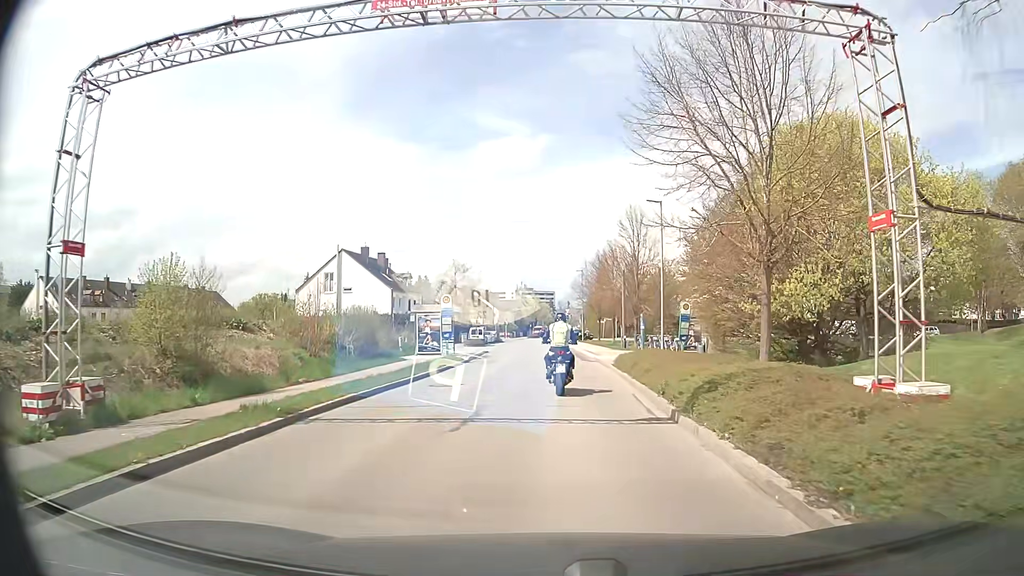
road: unclassified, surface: asphalt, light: Day
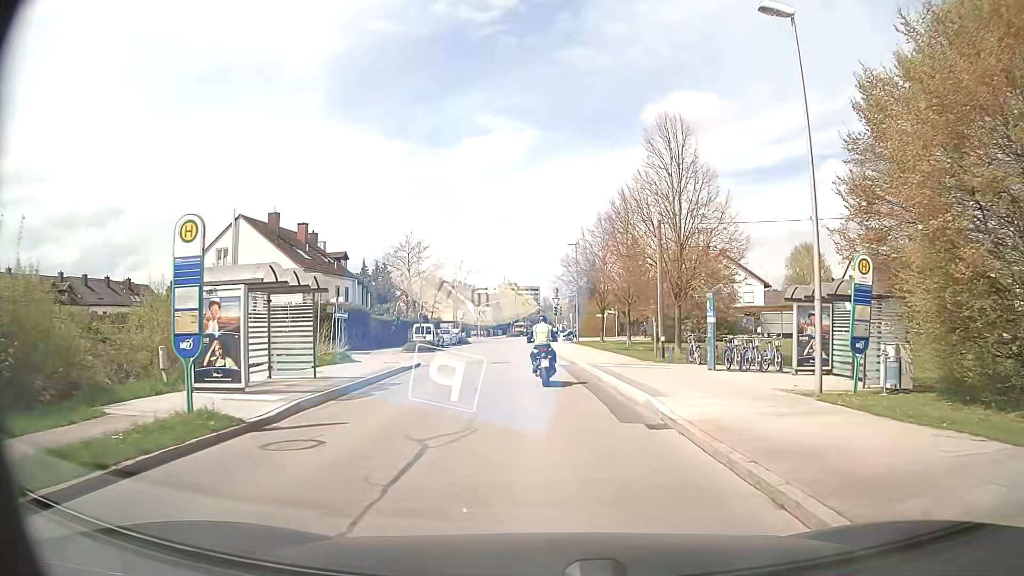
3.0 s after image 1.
(+0.5, +21.9) m; +1°
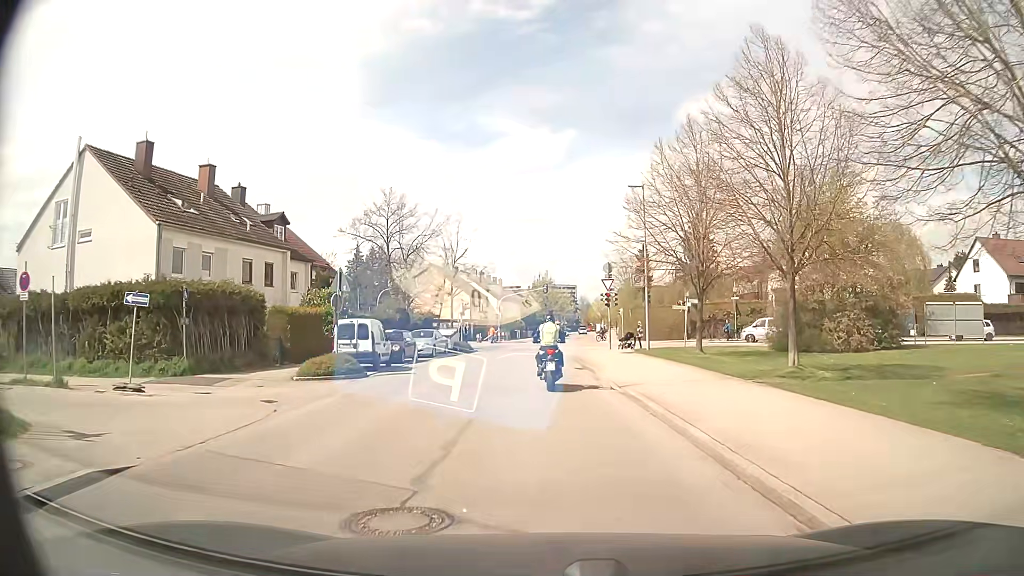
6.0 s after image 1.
(-0.4, +22.9) m; -3°
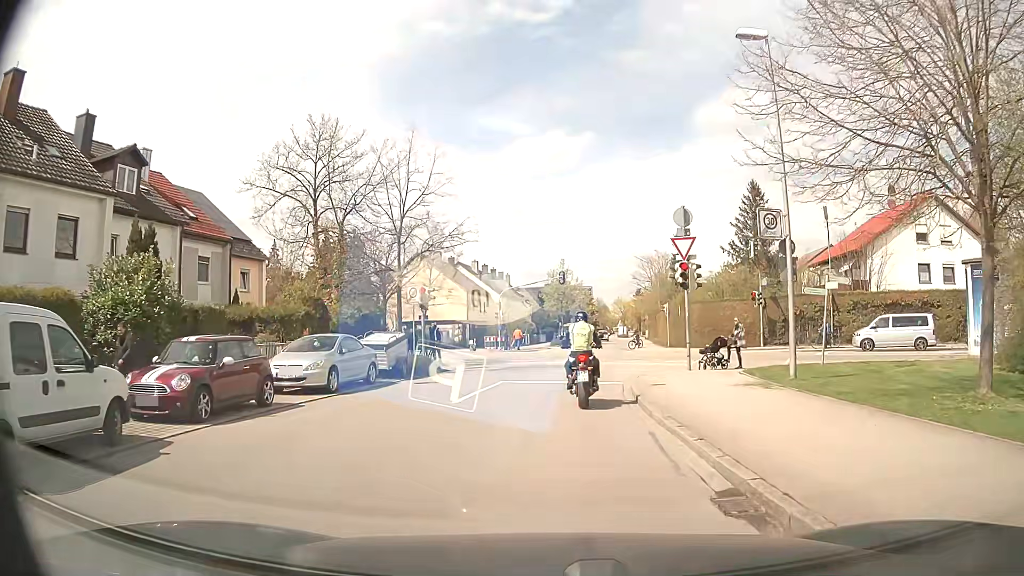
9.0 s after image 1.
(-0.3, +17.8) m; -2°
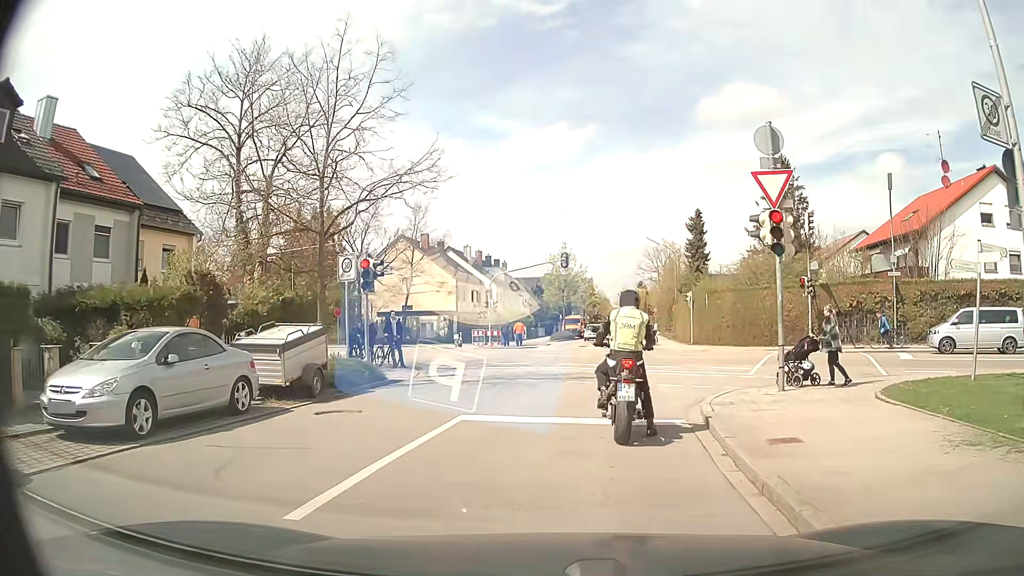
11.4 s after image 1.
(+0.1, +8.0) m; 0°
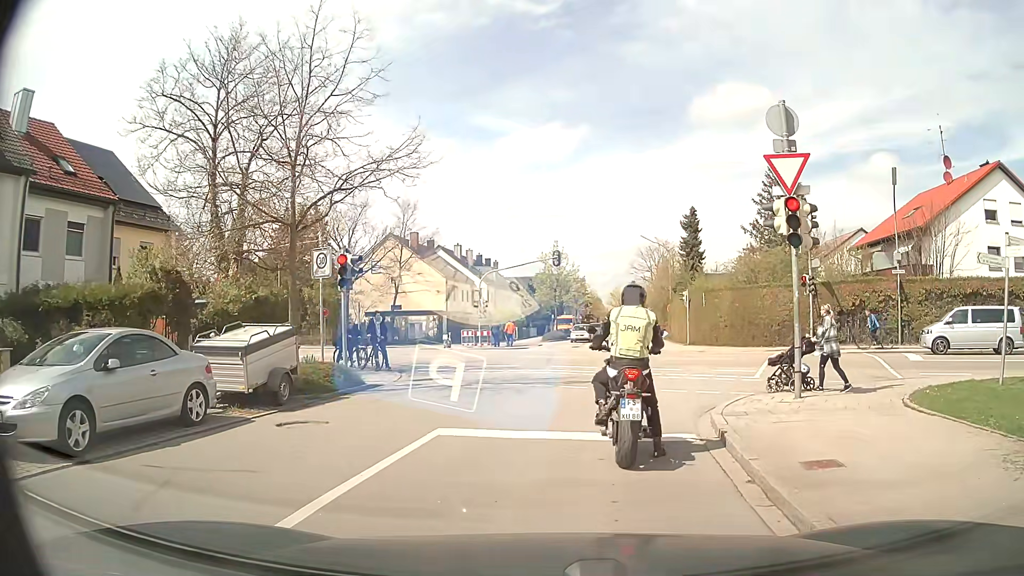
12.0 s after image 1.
(0.0, +1.2) m; +2°
